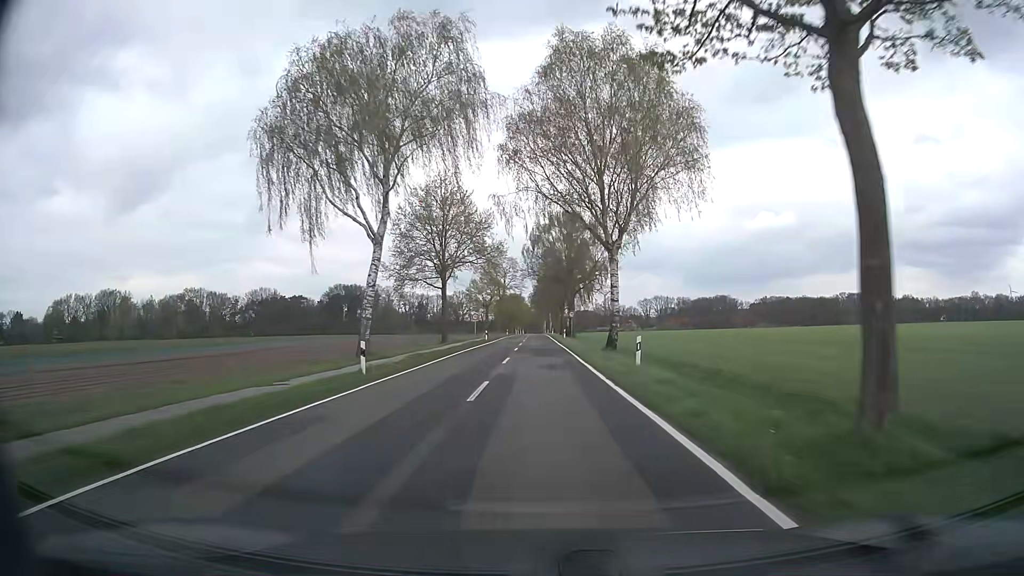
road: secondary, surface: asphalt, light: Day
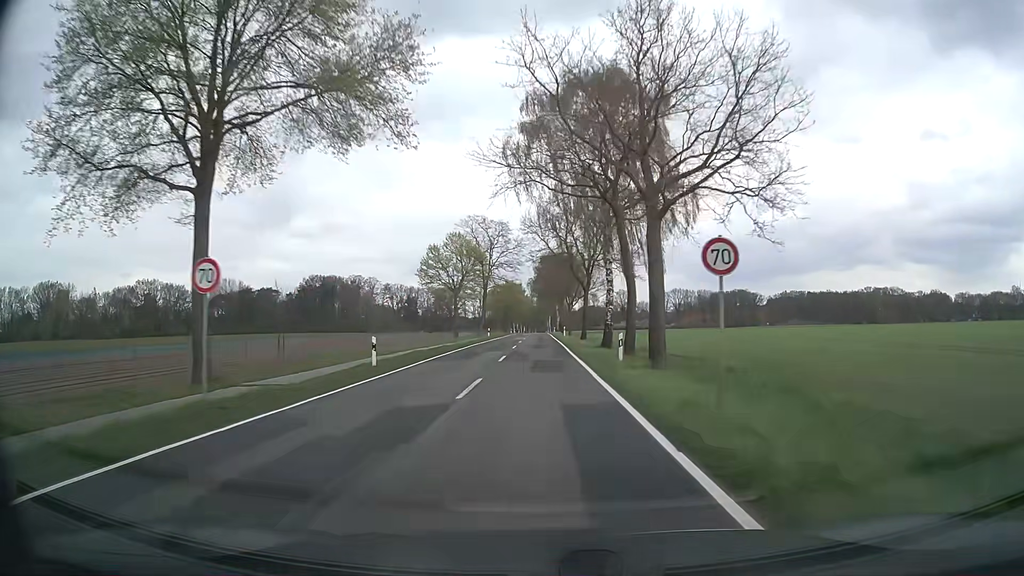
(-0.1, +48.1) m; -1°
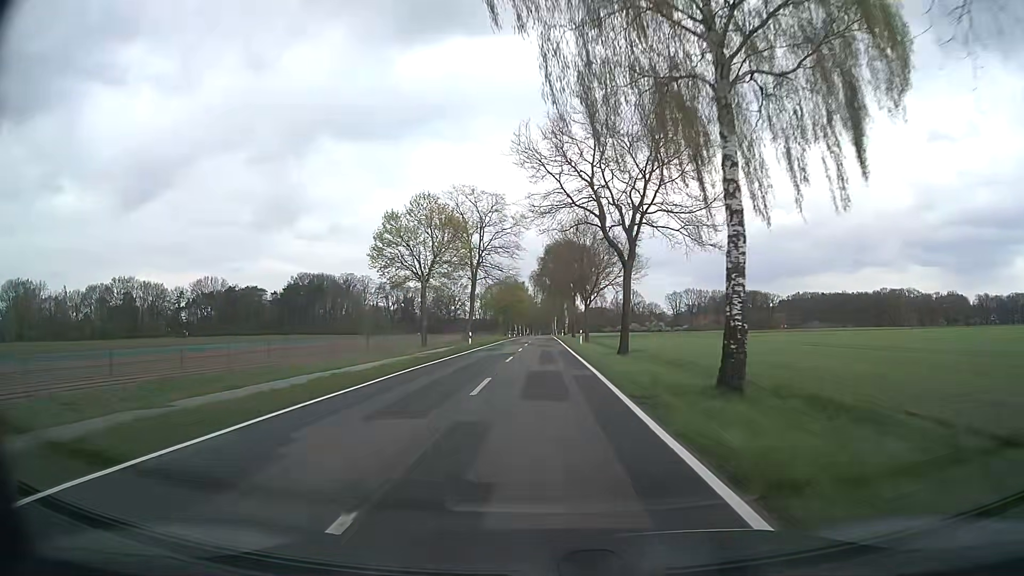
(0.0, +22.8) m; 0°
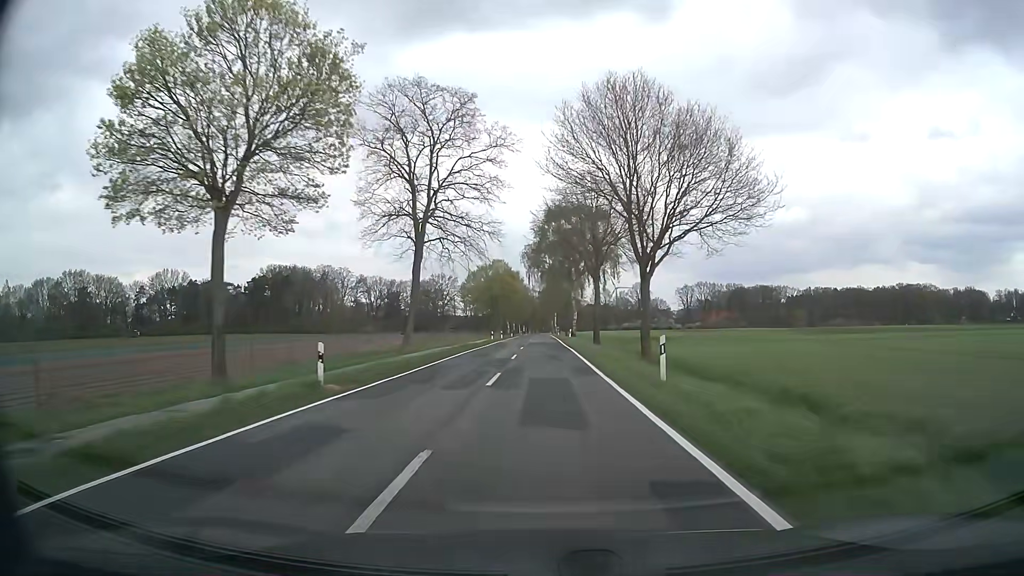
(+0.1, +33.6) m; 0°
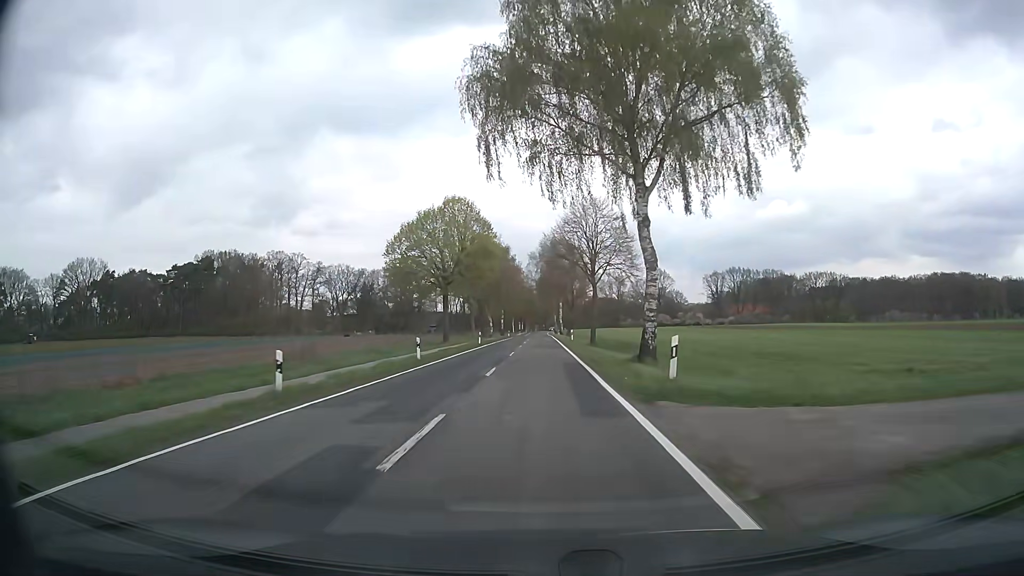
(+0.5, +57.3) m; 0°
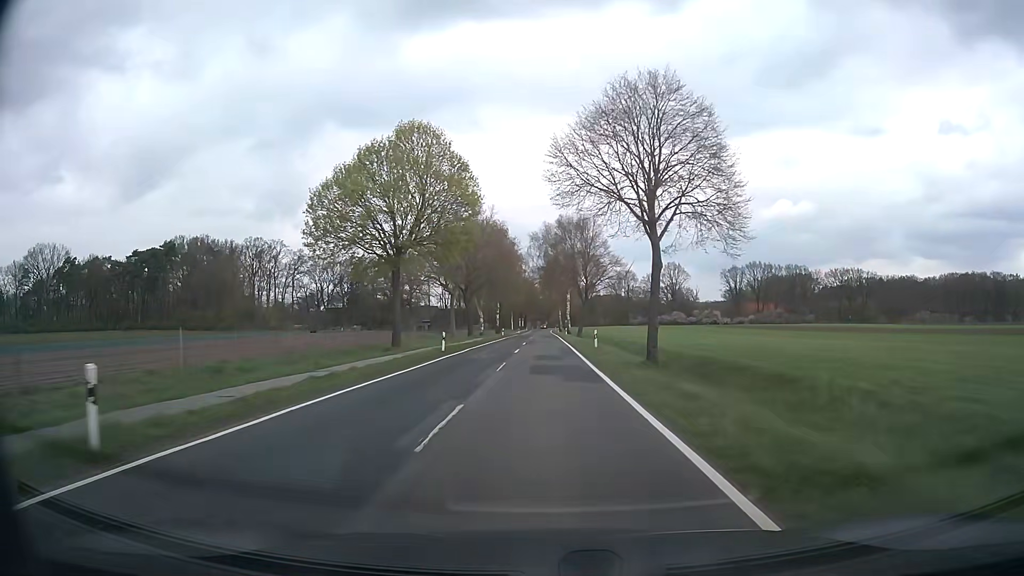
(-0.1, +23.0) m; 0°
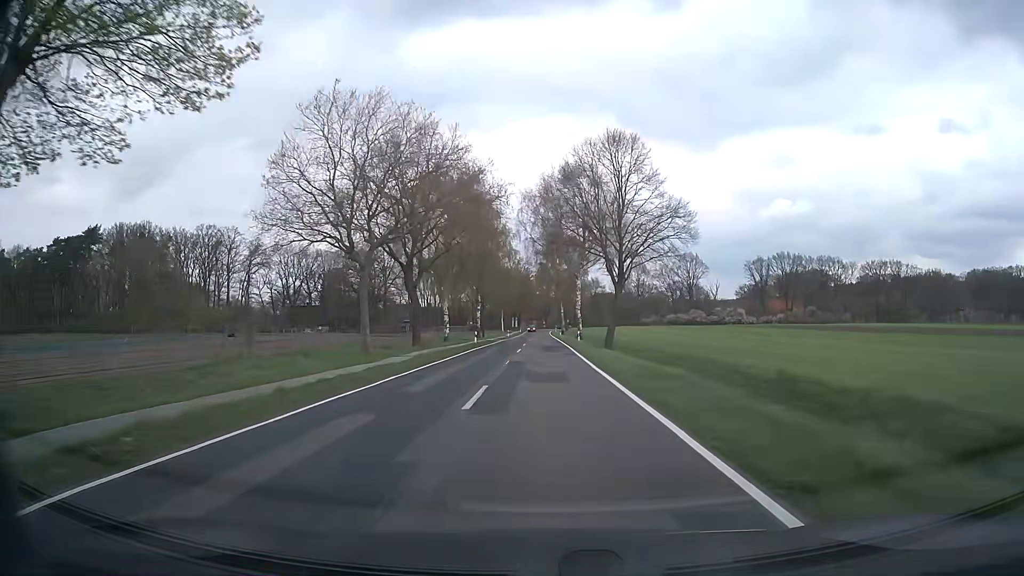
(-0.1, +33.1) m; 0°
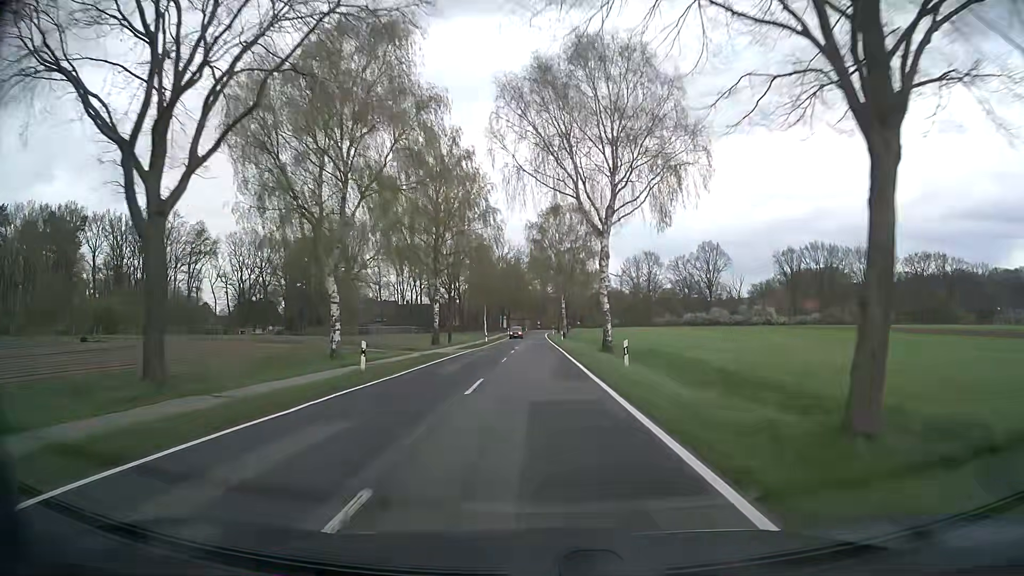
(+0.2, +32.3) m; +1°
(0, +10) (0, +20) (0, +30) (0, +40) (0, +50) (0, +60) (0, +70) (-1, +80) (-1, +90) (-1, +100) m
